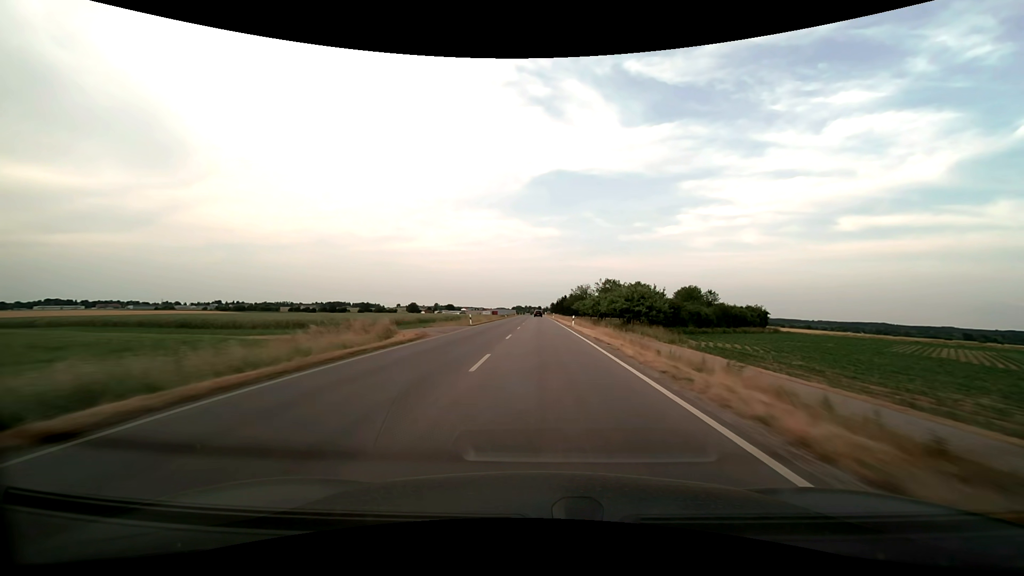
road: secondary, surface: asphalt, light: Day
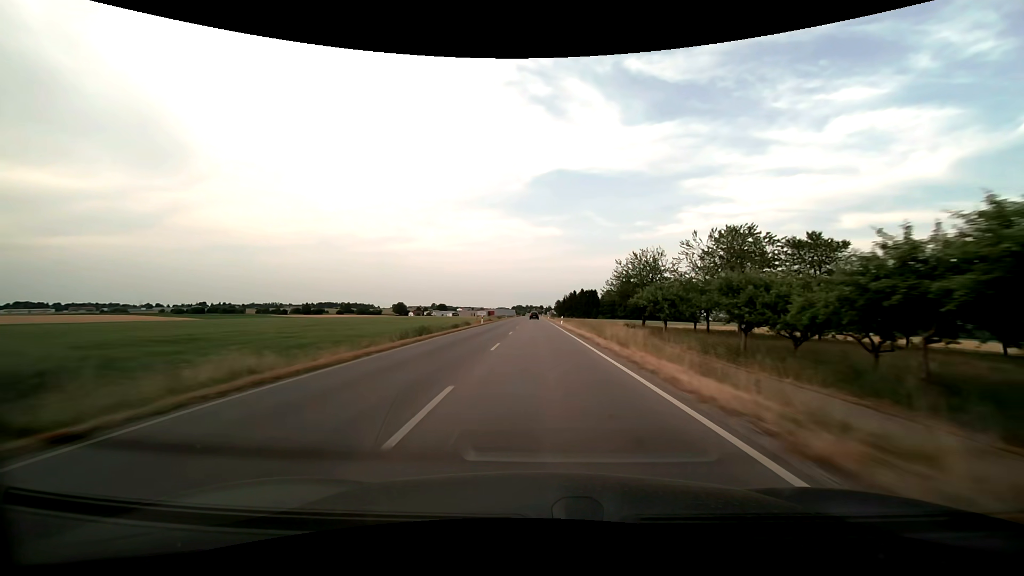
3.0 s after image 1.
(+0.1, +90.0) m; 0°
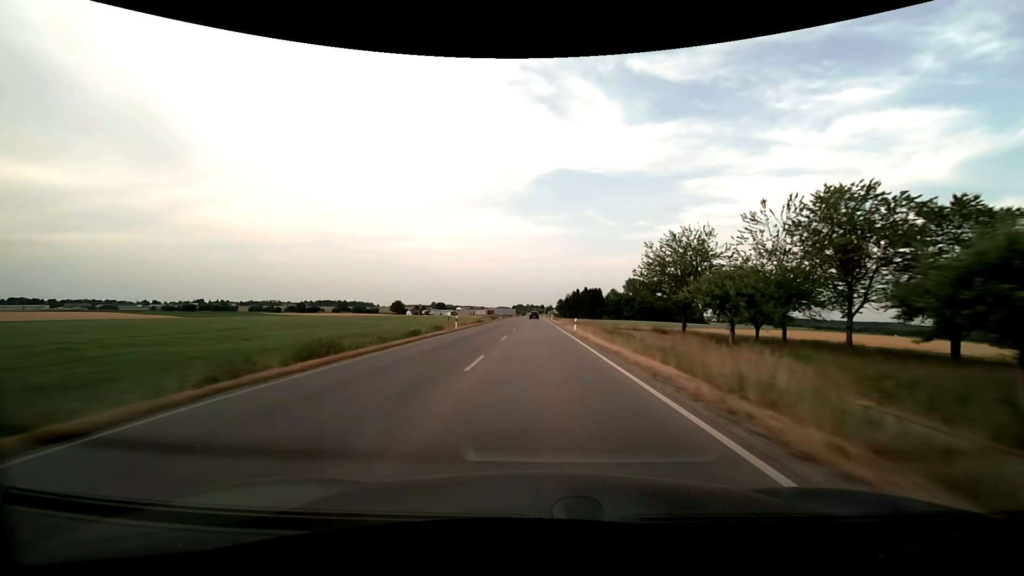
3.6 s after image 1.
(0.0, +18.0) m; 0°
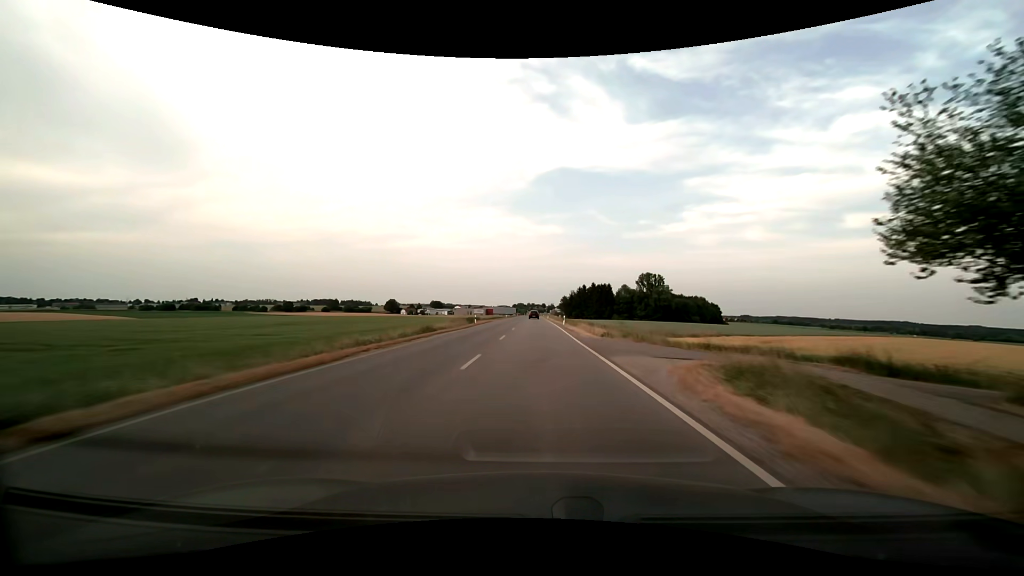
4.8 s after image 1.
(0.0, +36.1) m; 0°
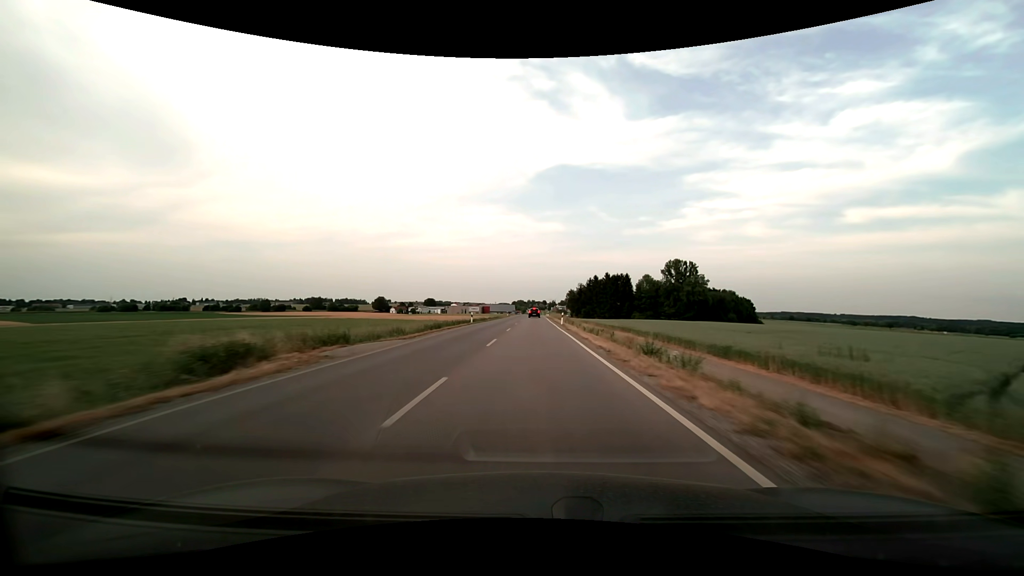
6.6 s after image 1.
(-0.1, +53.4) m; 0°
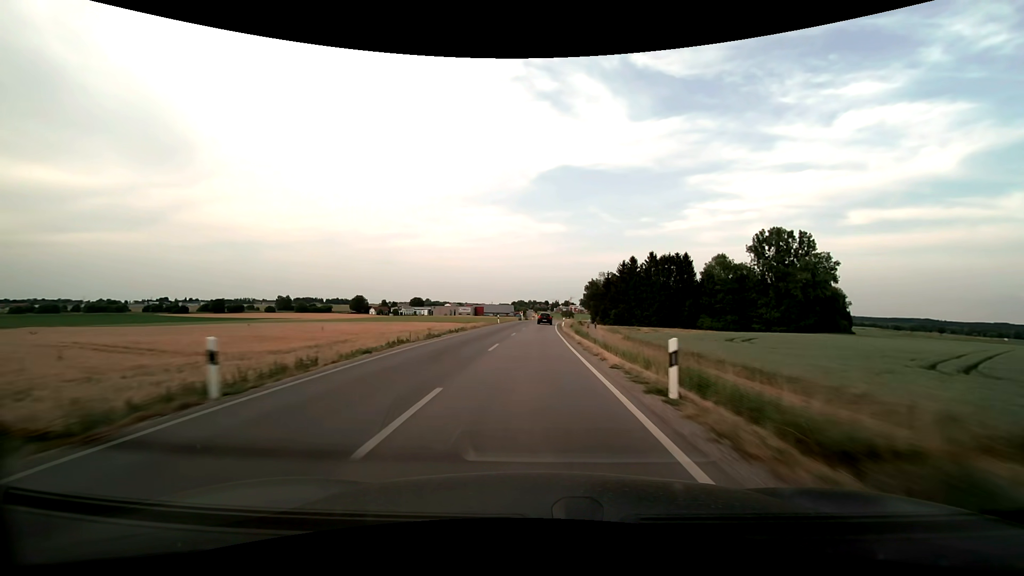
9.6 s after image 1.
(-0.1, +85.1) m; 0°
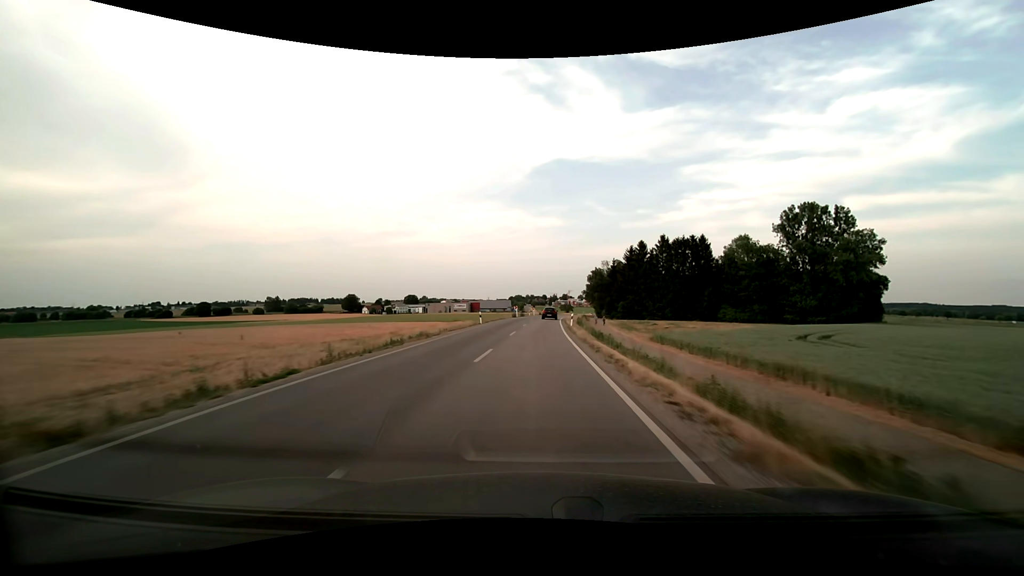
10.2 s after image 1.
(+0.1, +16.4) m; +1°
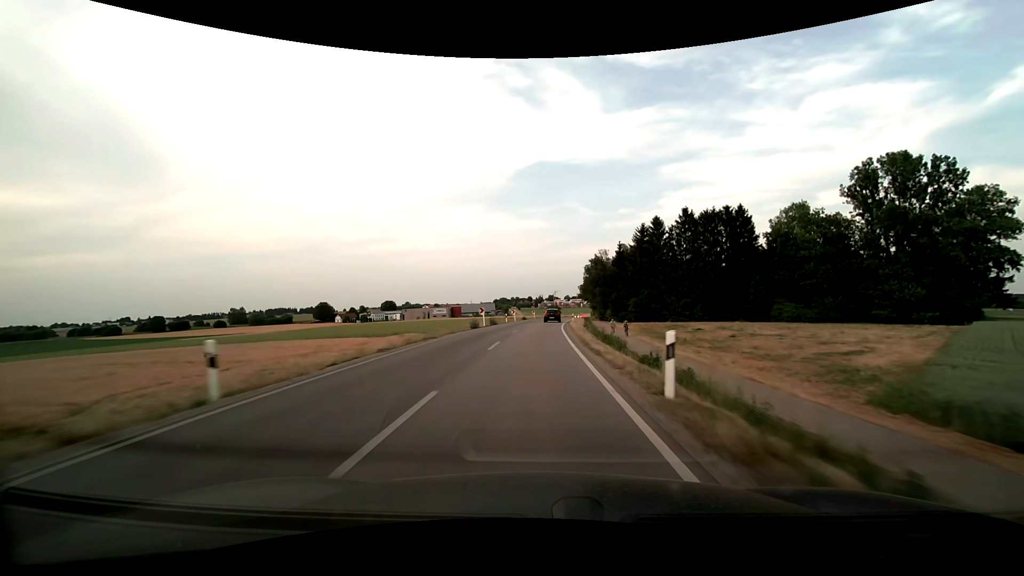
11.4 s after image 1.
(+0.4, +32.2) m; +1°
(0, +10) (0, +20) (0, +30) (+1, +40) (+1, +50) (+2, +60) (+3, +70) (+4, +80) (+5, +90) (+6, +100) m
